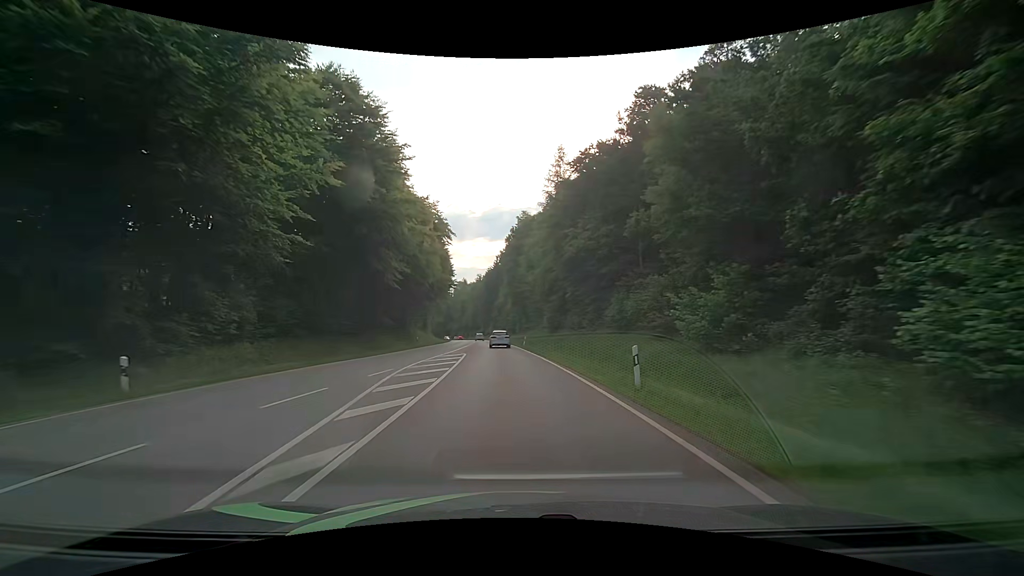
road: secondary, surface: asphalt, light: Day
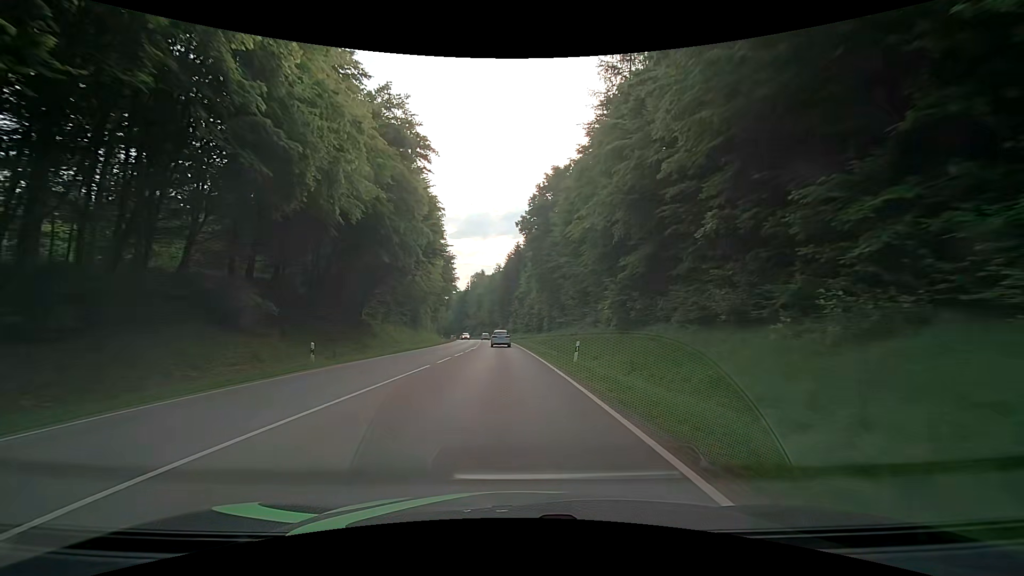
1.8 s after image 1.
(-0.7, +30.8) m; -3°
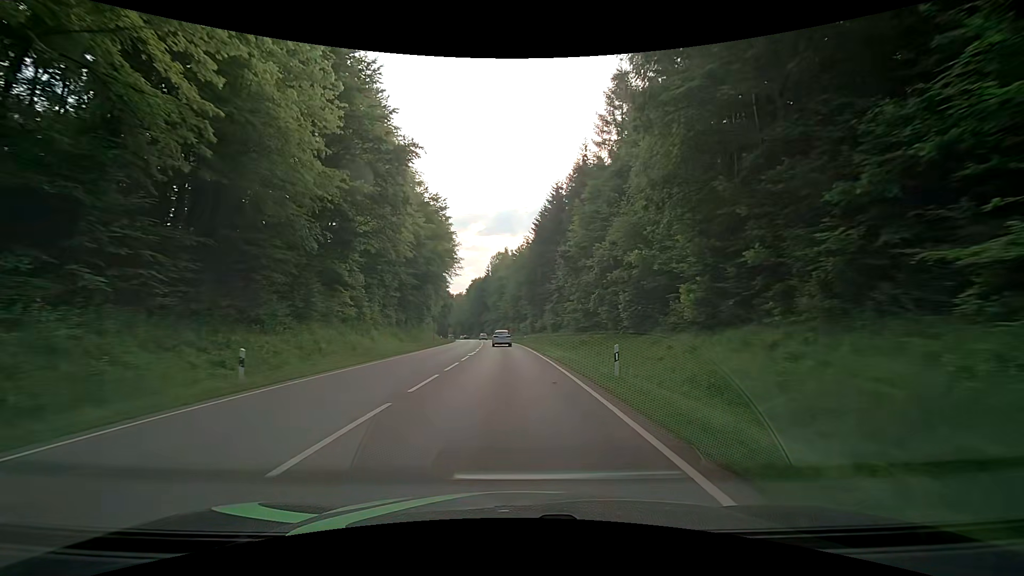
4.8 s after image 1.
(-1.6, +52.8) m; -3°
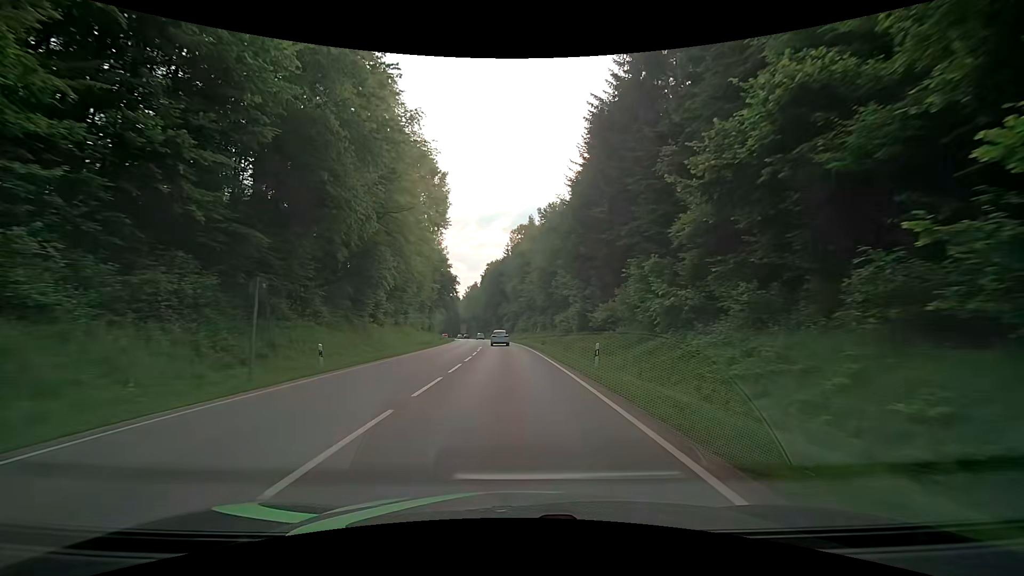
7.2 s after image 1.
(-1.1, +42.8) m; -3°
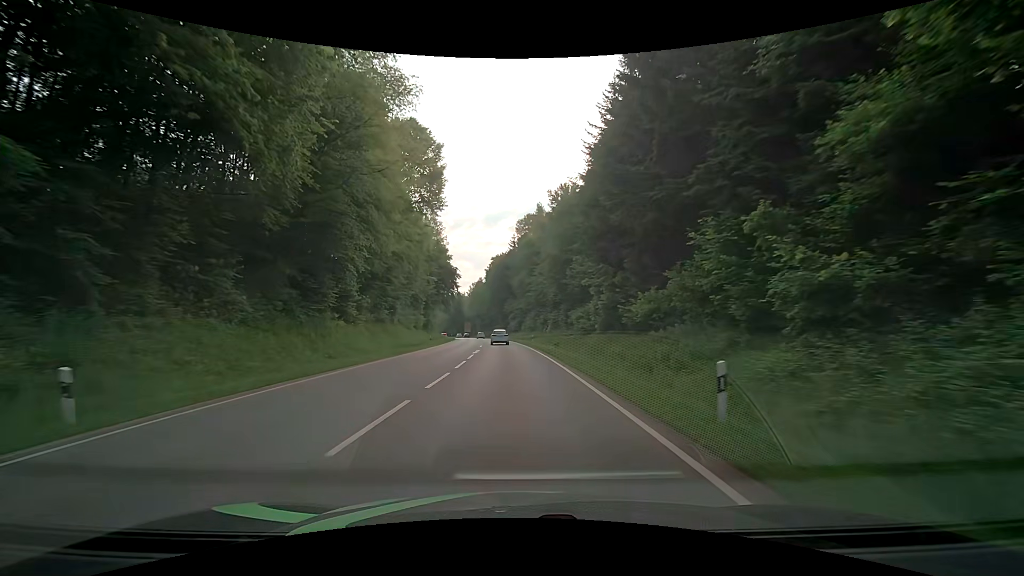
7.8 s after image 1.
(-0.1, +10.8) m; -1°
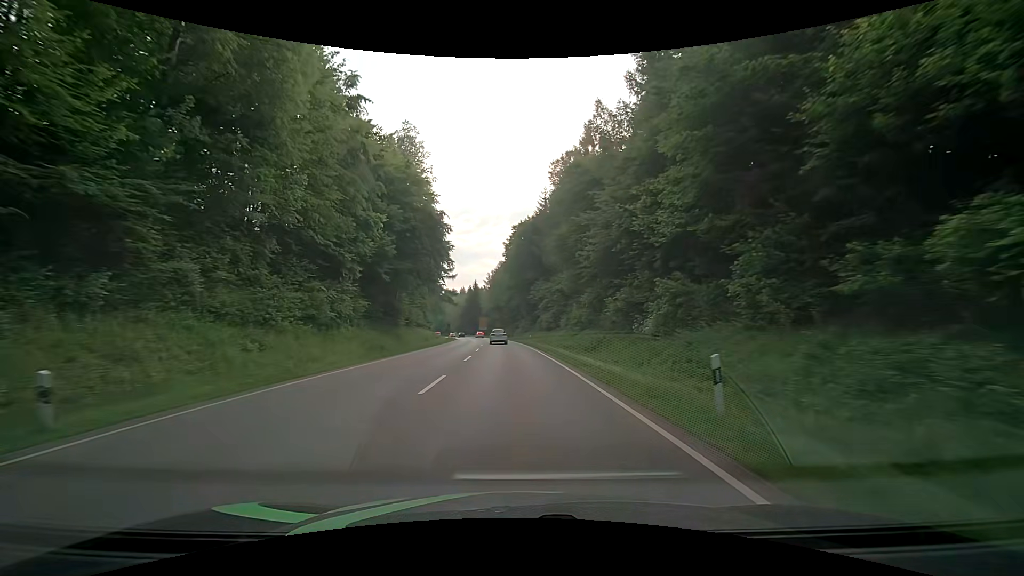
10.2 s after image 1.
(-0.9, +43.2) m; -2°
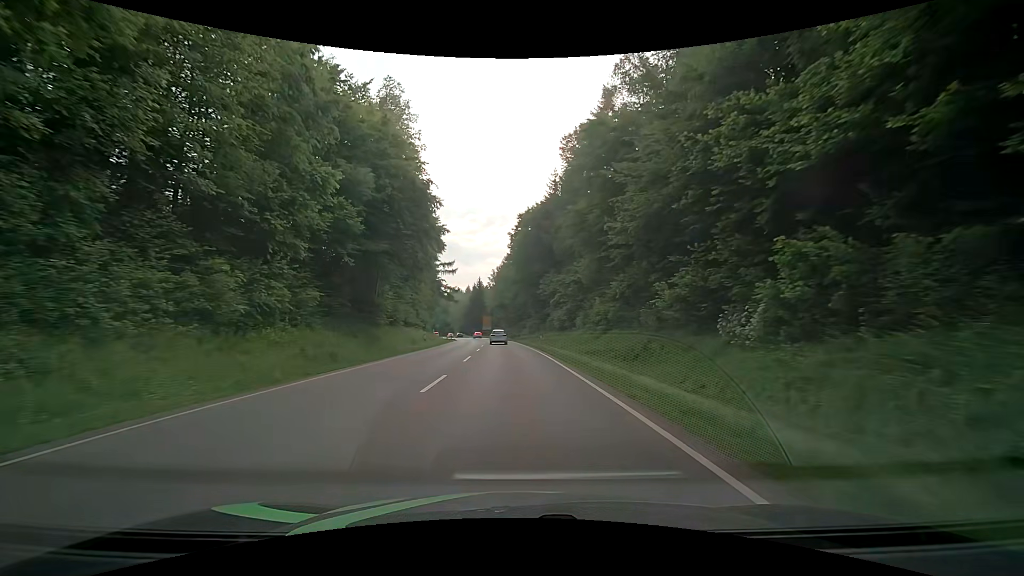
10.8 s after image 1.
(-0.2, +10.8) m; -1°
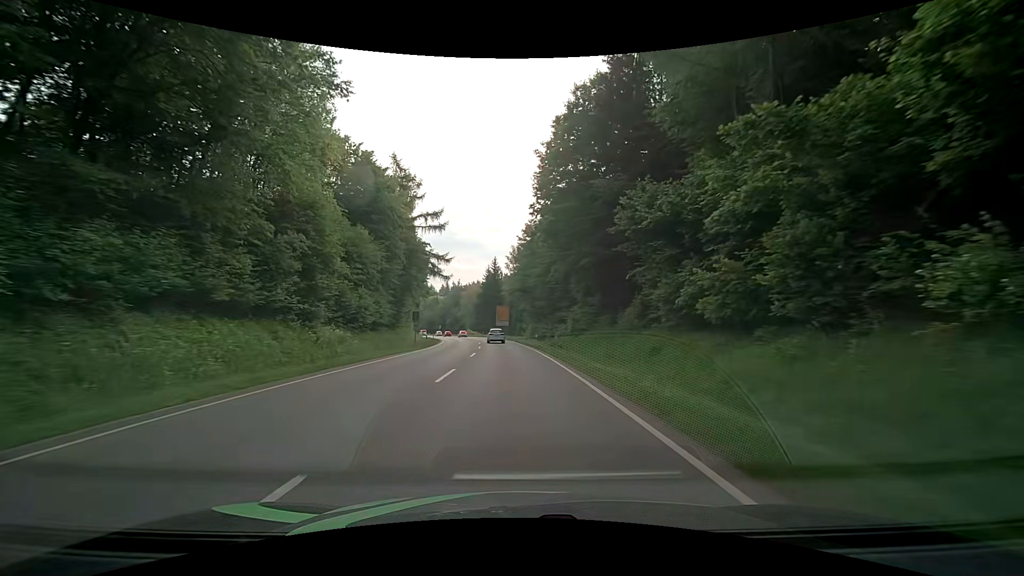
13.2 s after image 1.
(-1.0, +43.3) m; -1°
(0, +10) (-1, +20) (-2, +30) (-2, +40) (-3, +50) (-5, +60) (-6, +70) (-8, +80) (-10, +89) (-12, +99) m
